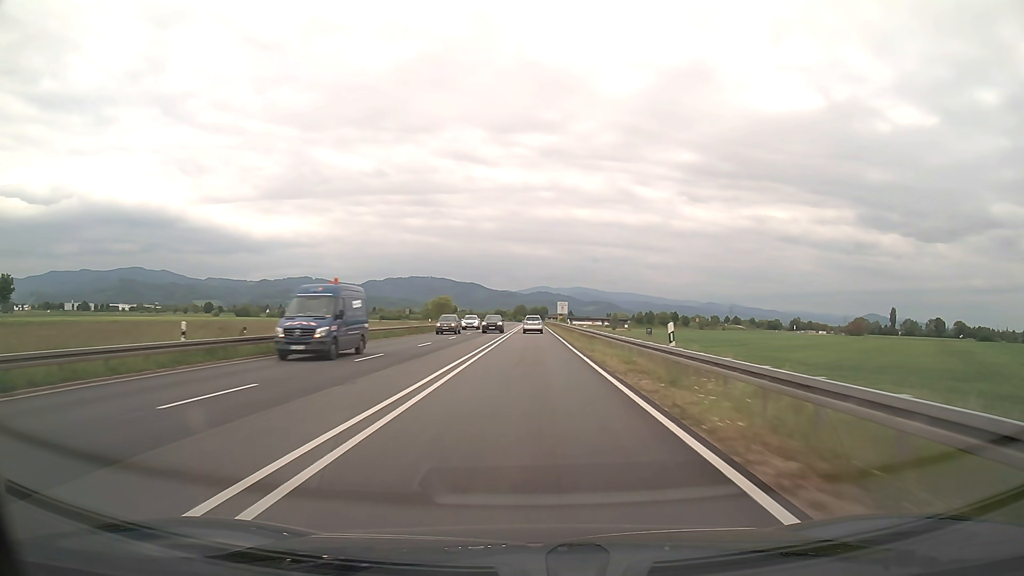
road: trunk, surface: asphalt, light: Day
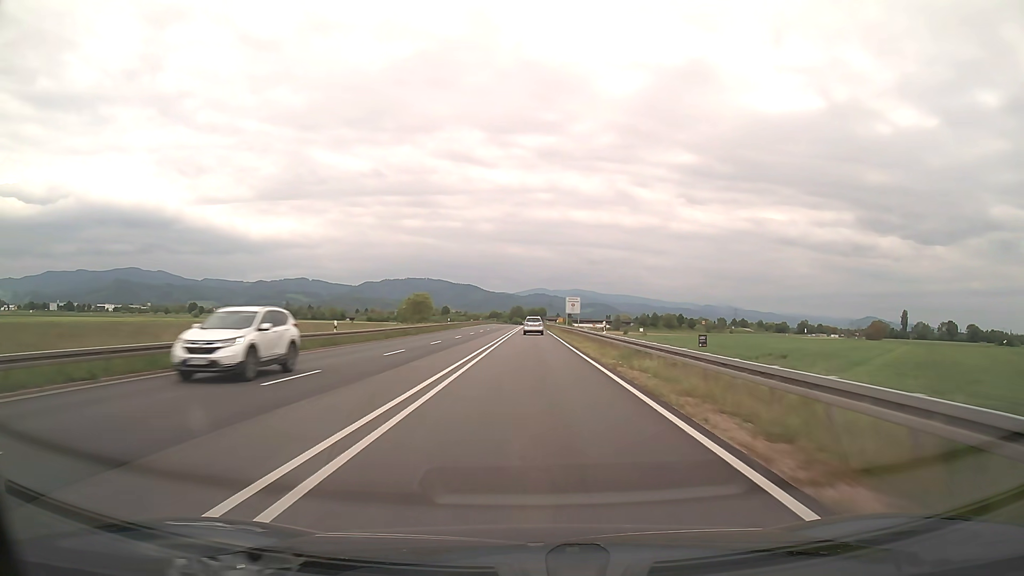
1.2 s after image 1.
(0.0, +32.2) m; 0°
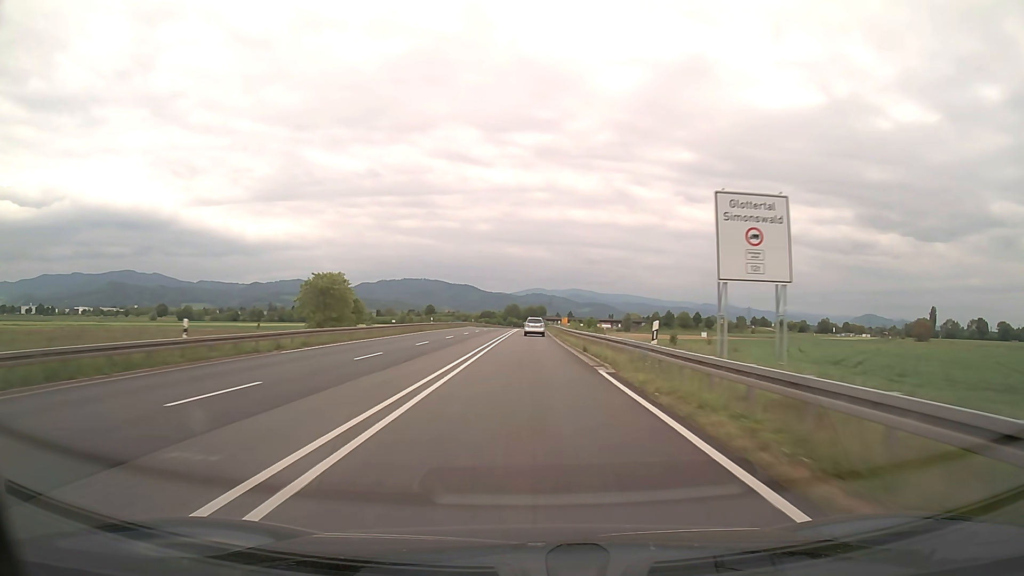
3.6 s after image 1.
(+0.4, +64.1) m; 0°
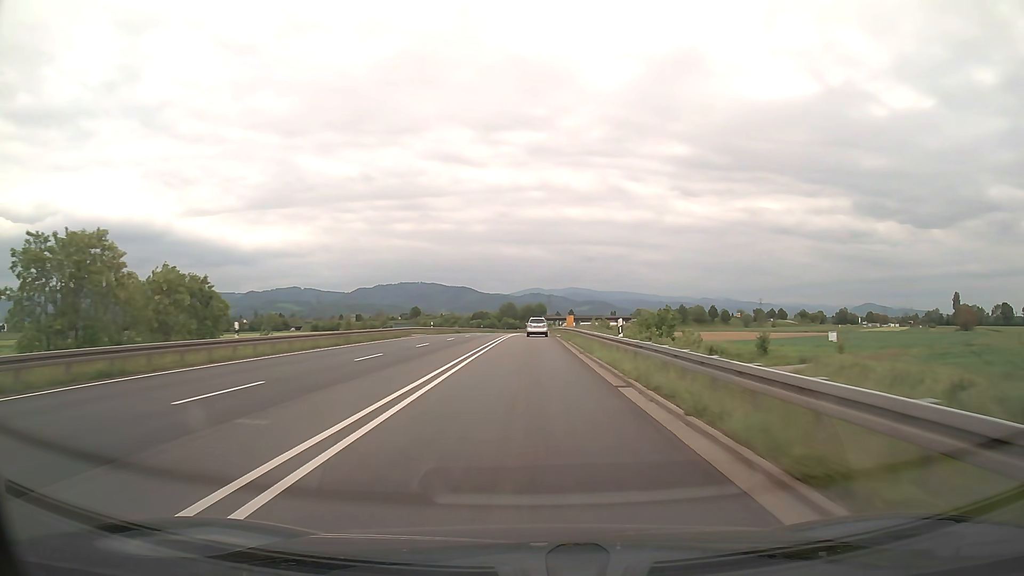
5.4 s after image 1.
(+0.1, +47.7) m; 0°
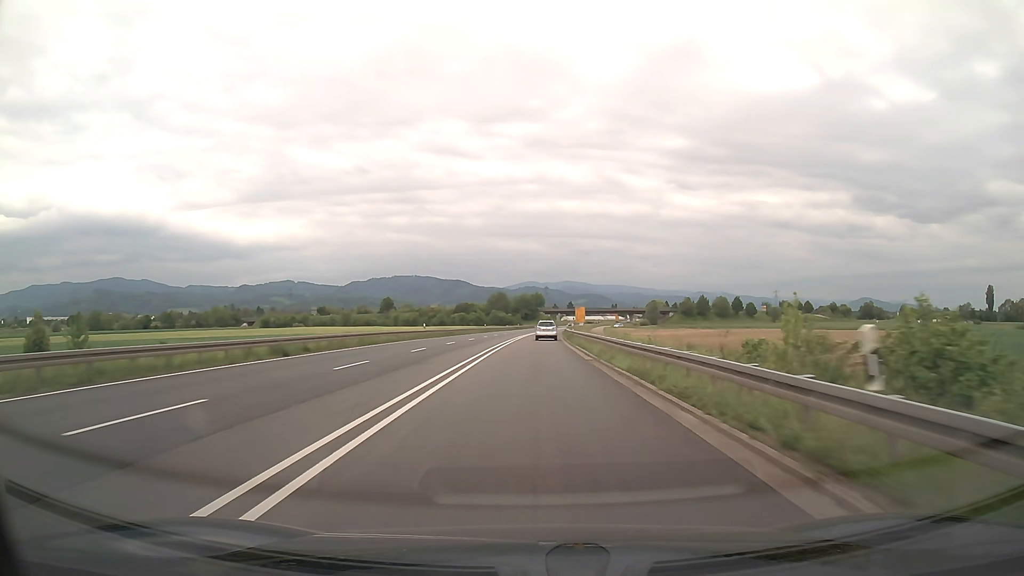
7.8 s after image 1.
(+0.1, +63.4) m; 0°
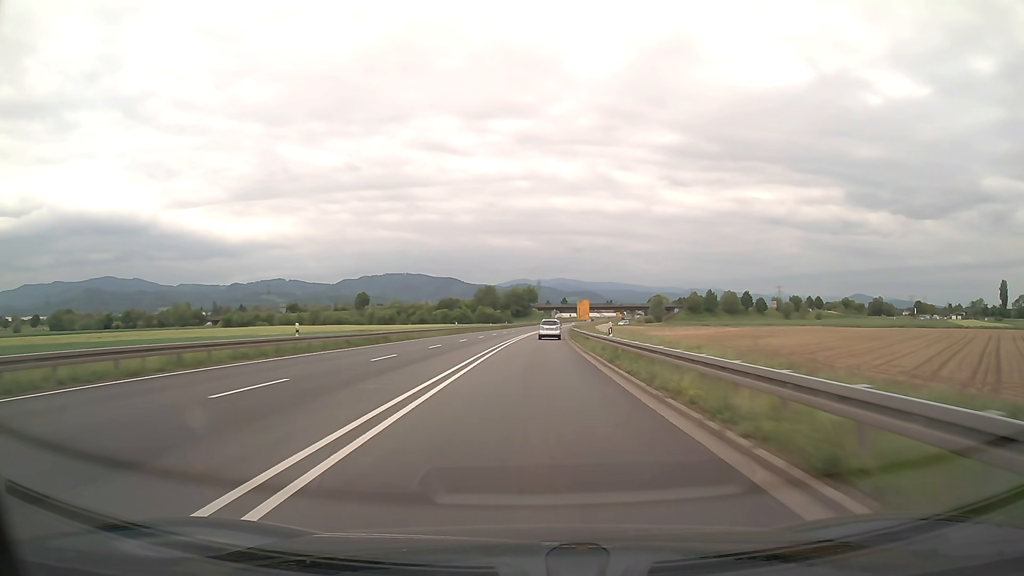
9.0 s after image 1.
(+0.2, +31.7) m; +1°
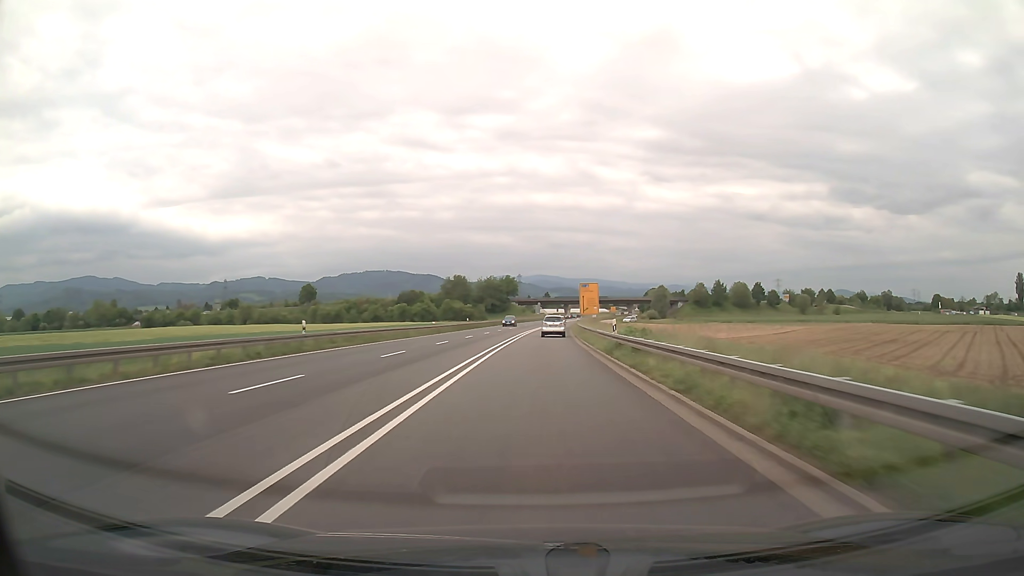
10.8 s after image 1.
(+0.6, +47.6) m; +2°
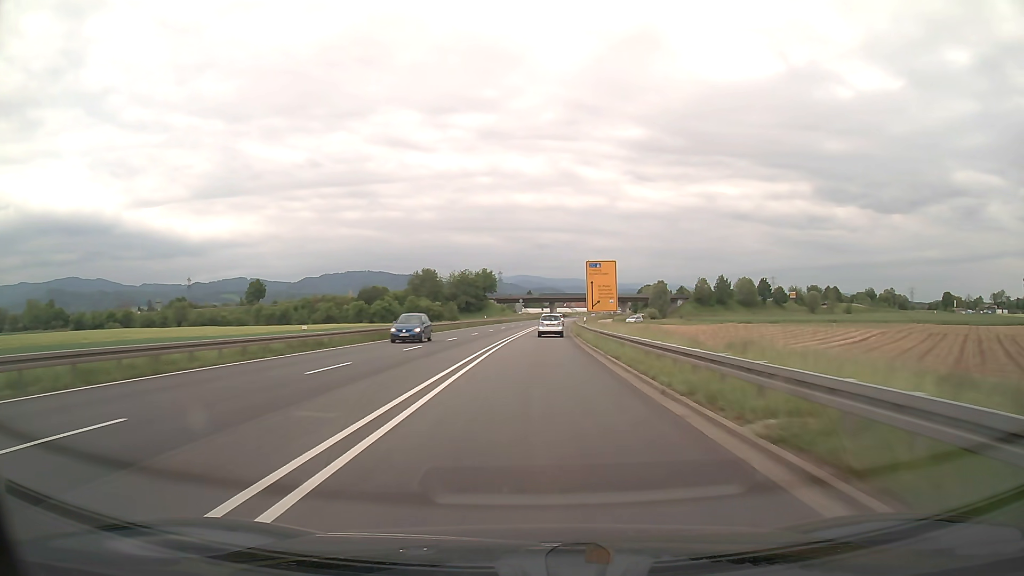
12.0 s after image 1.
(+0.4, +31.6) m; +2°
(0, +10) (0, +20) (0, +30) (+1, +40) (+1, +50) (+1, +60) (+2, +70) (+3, +80) (+3, +90) (+4, +100) m
